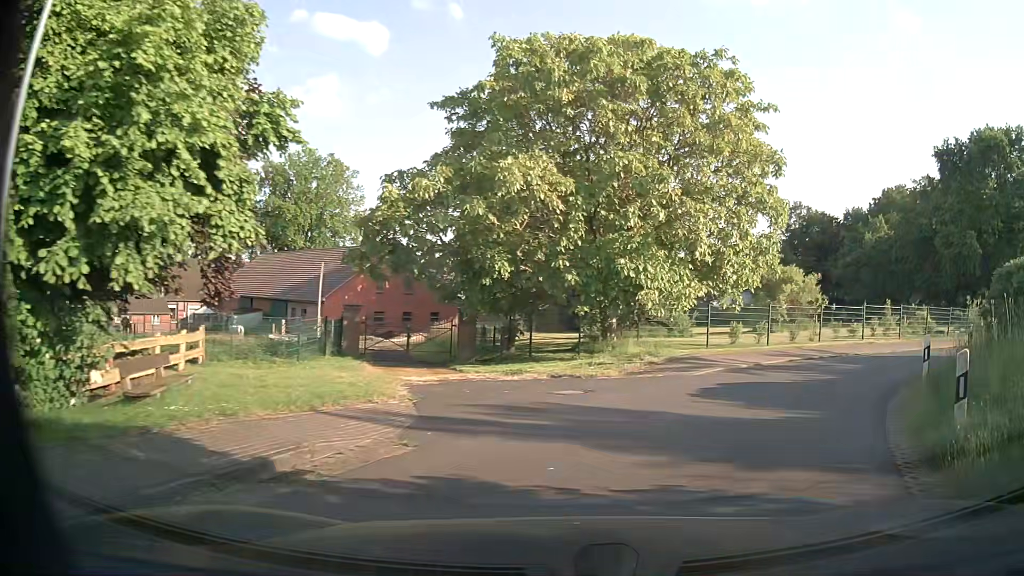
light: Day
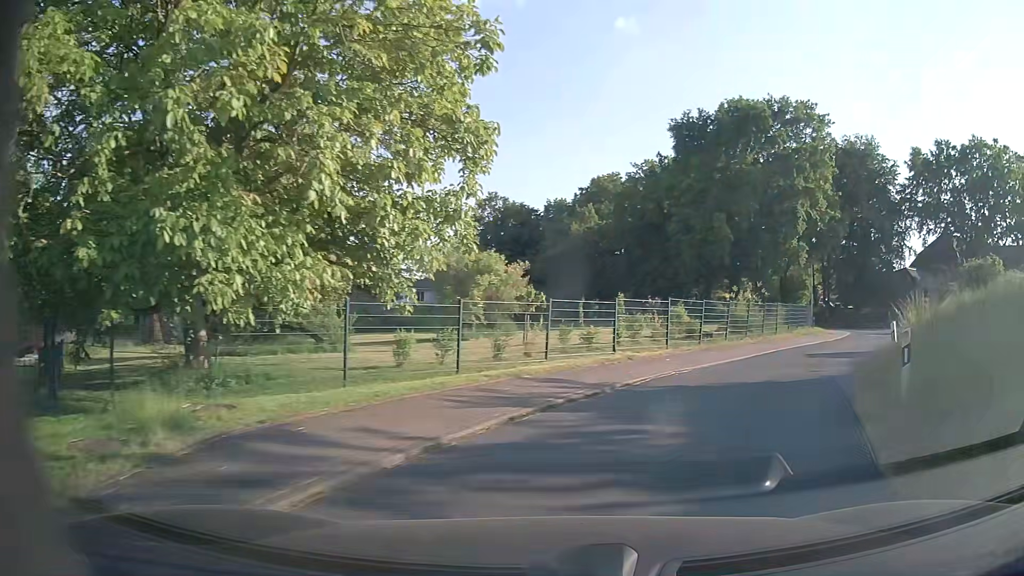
(+2.2, +9.5) m; +26°
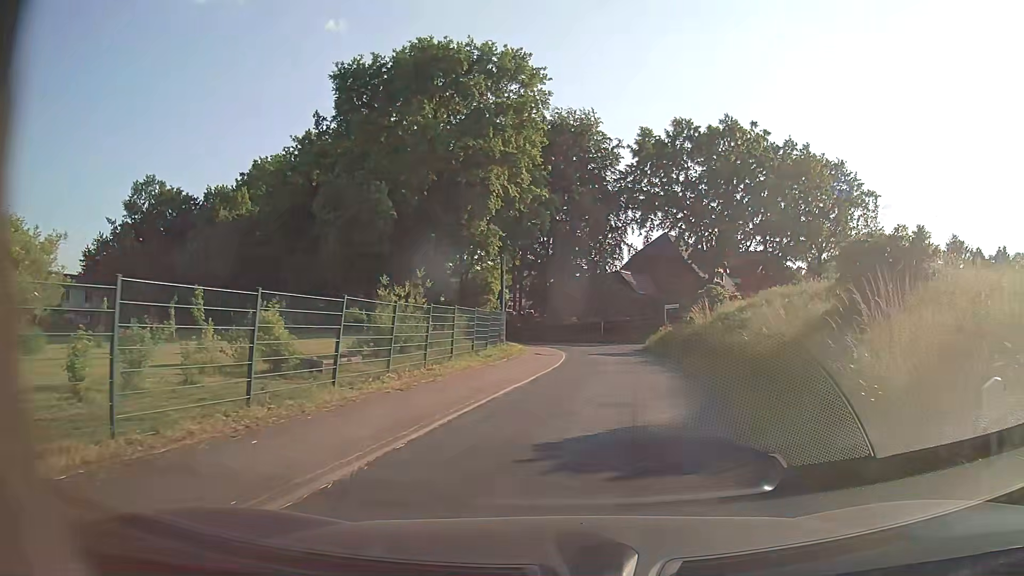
(+3.4, +12.8) m; +27°
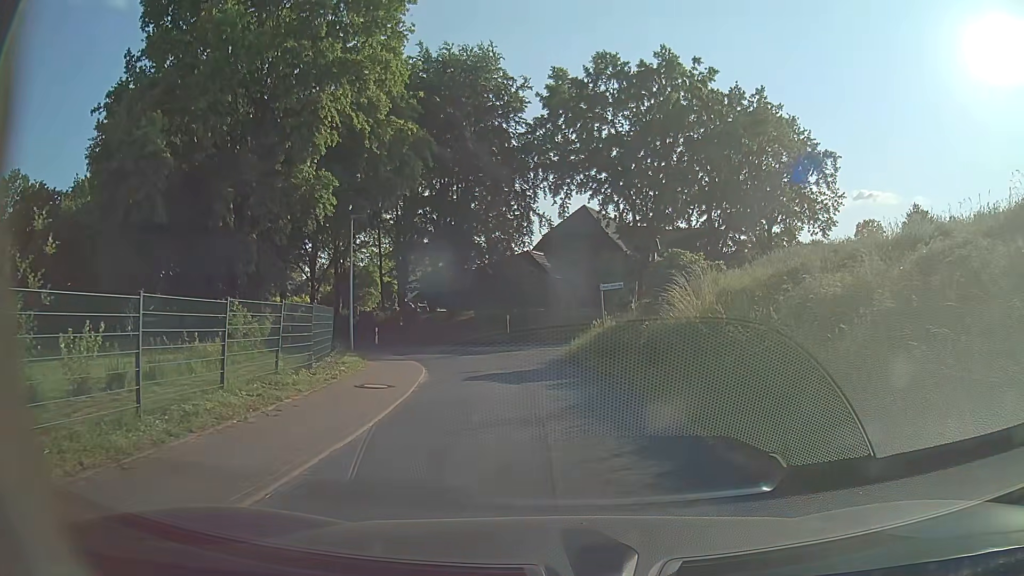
(+1.3, +13.0) m; +7°
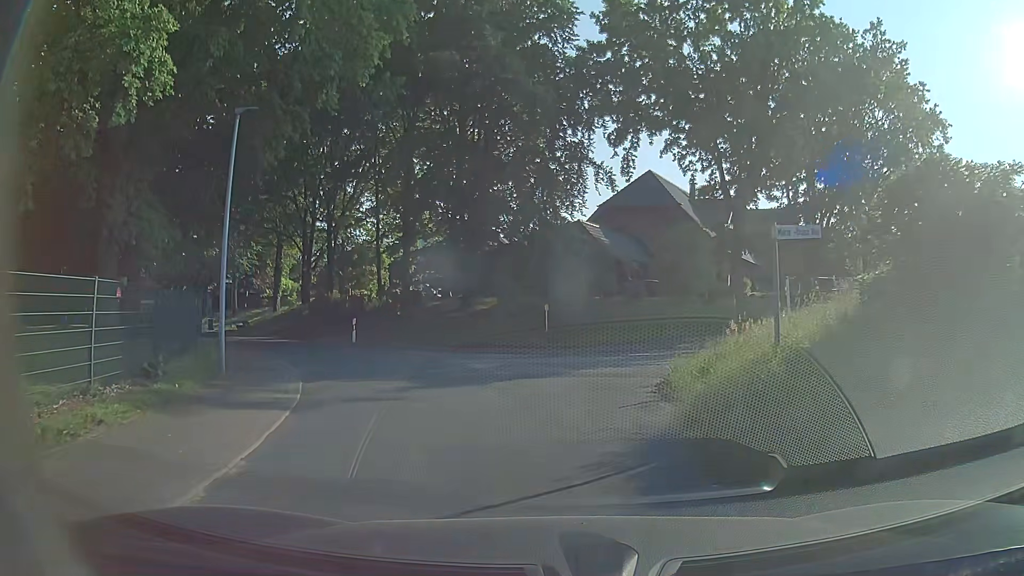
(-0.3, +12.8) m; -4°
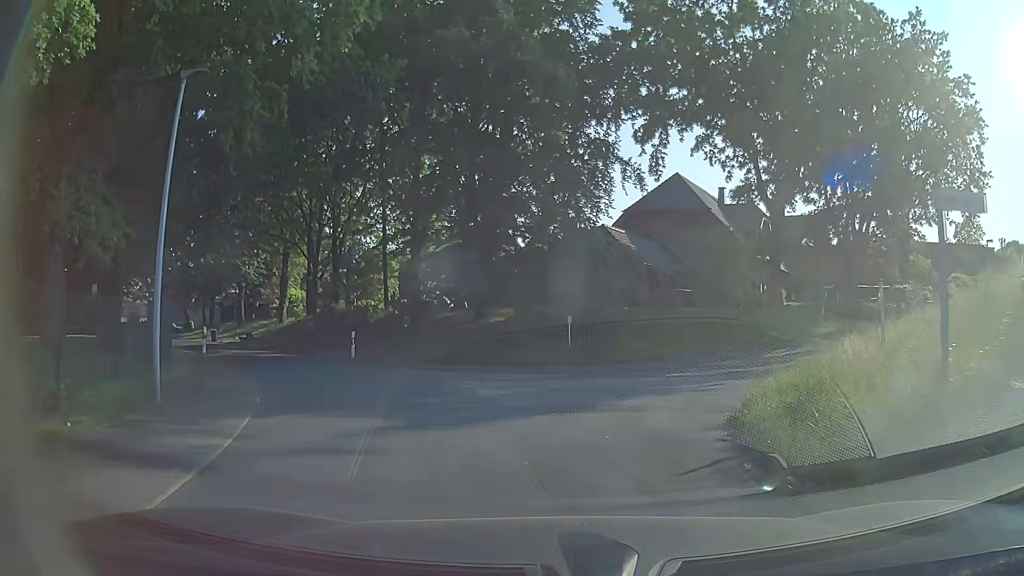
(-0.1, +3.0) m; -3°
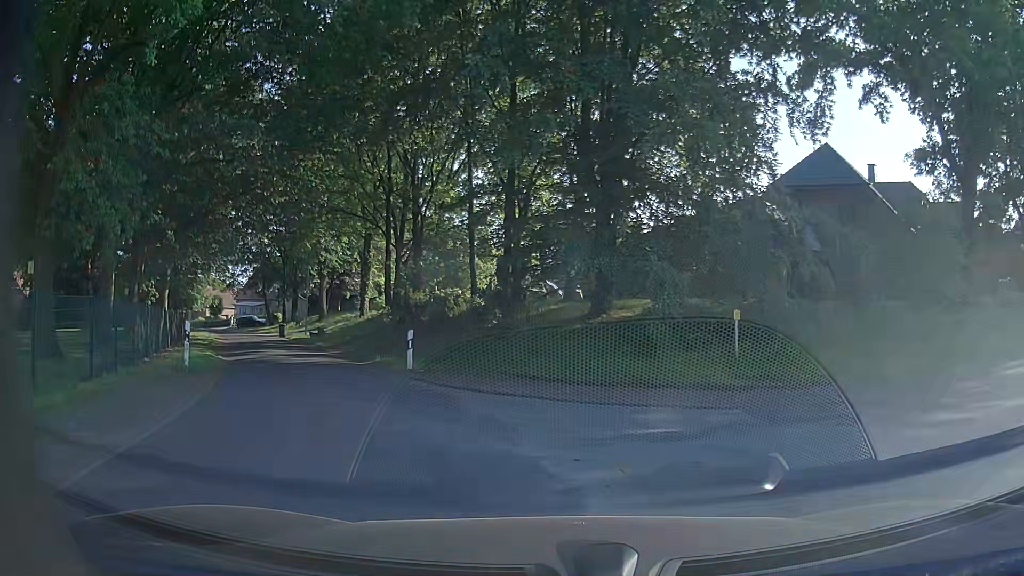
(-0.4, +7.9) m; -9°
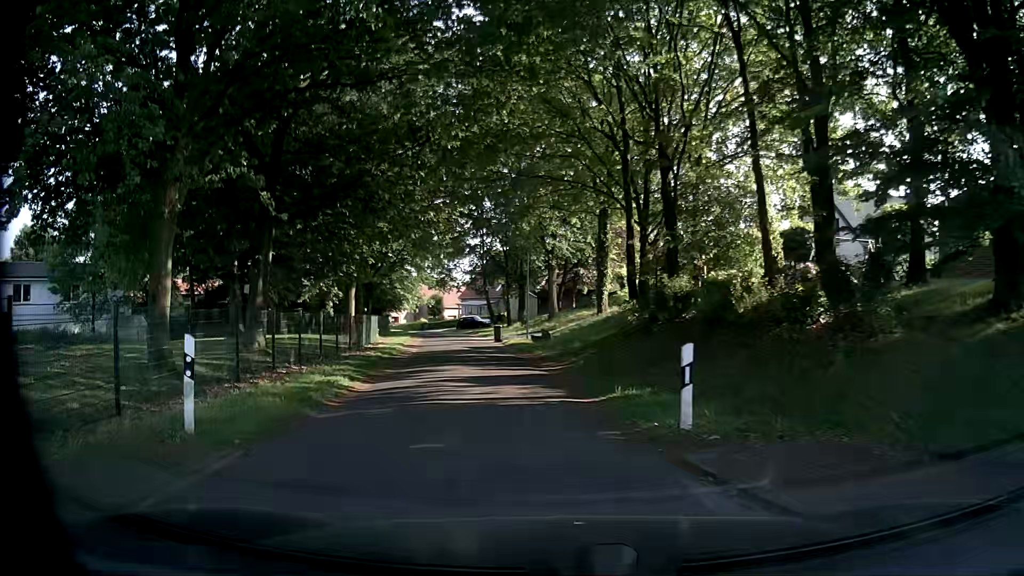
(-1.6, +9.1) m; -20°
(-1, +10) (-2, +20) (-4, +30) (-6, +39) (-8, +49) (-10, +59) (-13, +69) (-17, +78) (-21, +87) (-25, +96) m
